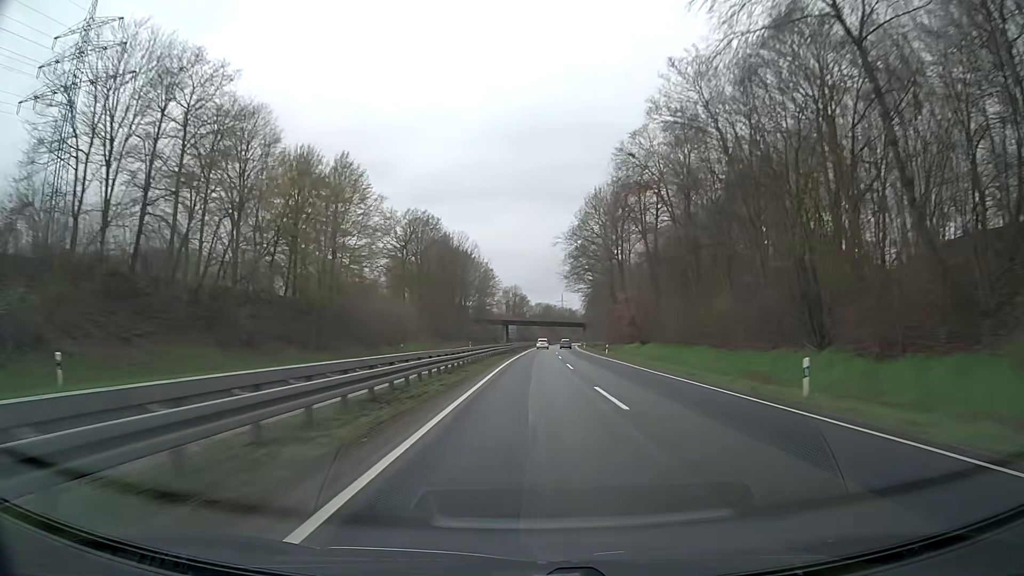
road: trunk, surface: asphalt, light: Day
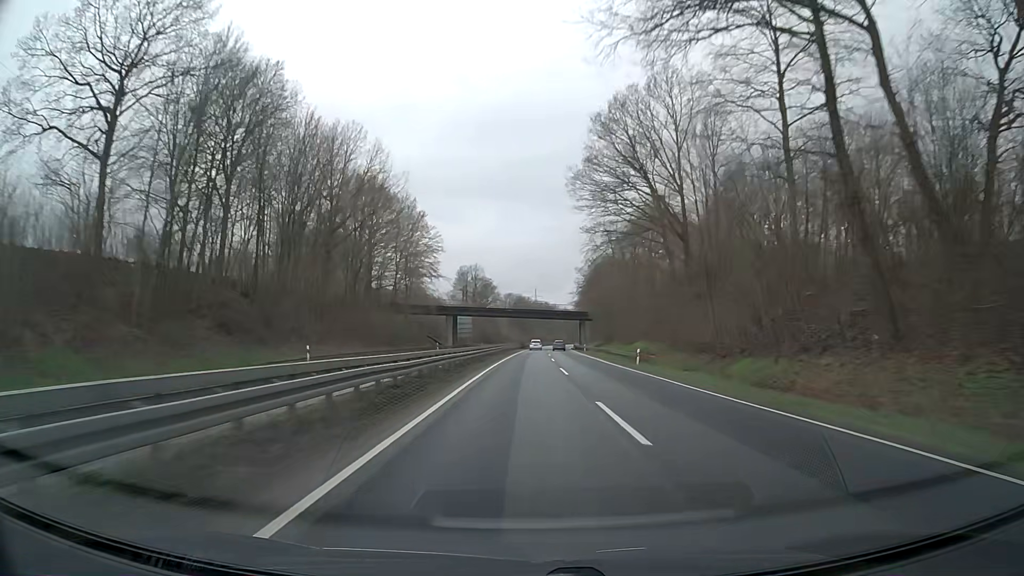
(+1.4, +76.1) m; +2°
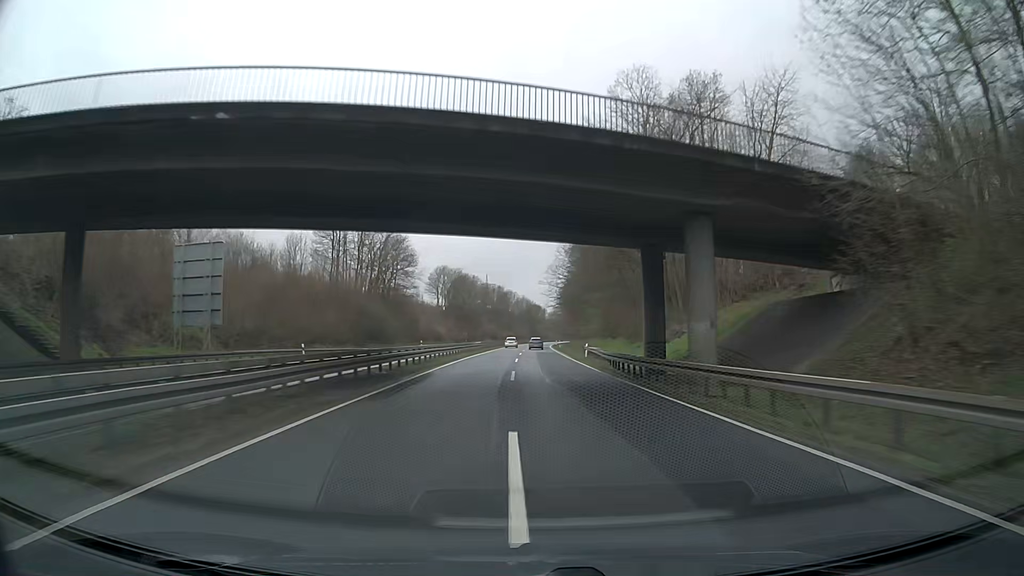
(+2.9, +95.3) m; +4°
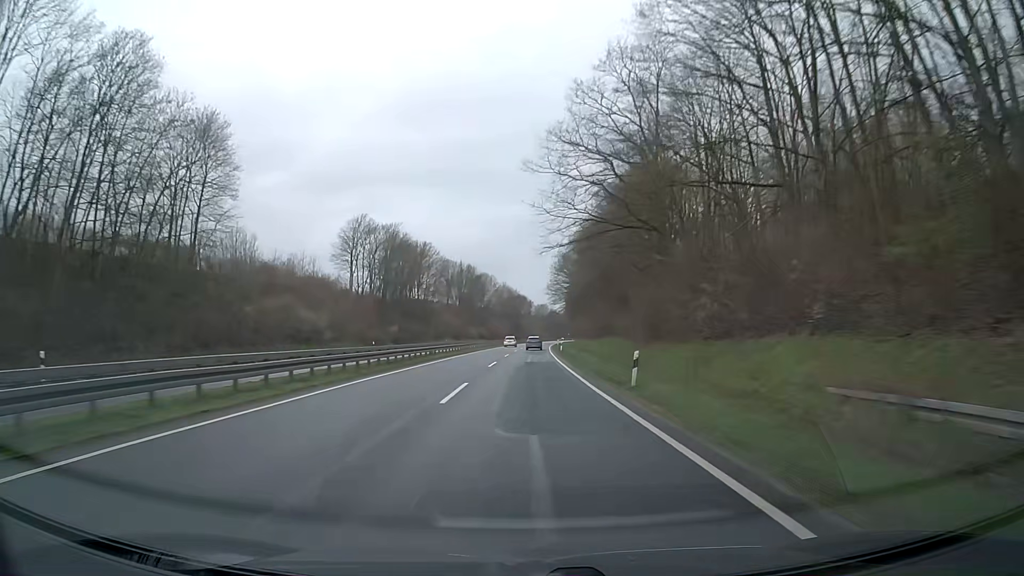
(+1.0, +76.1) m; +1°
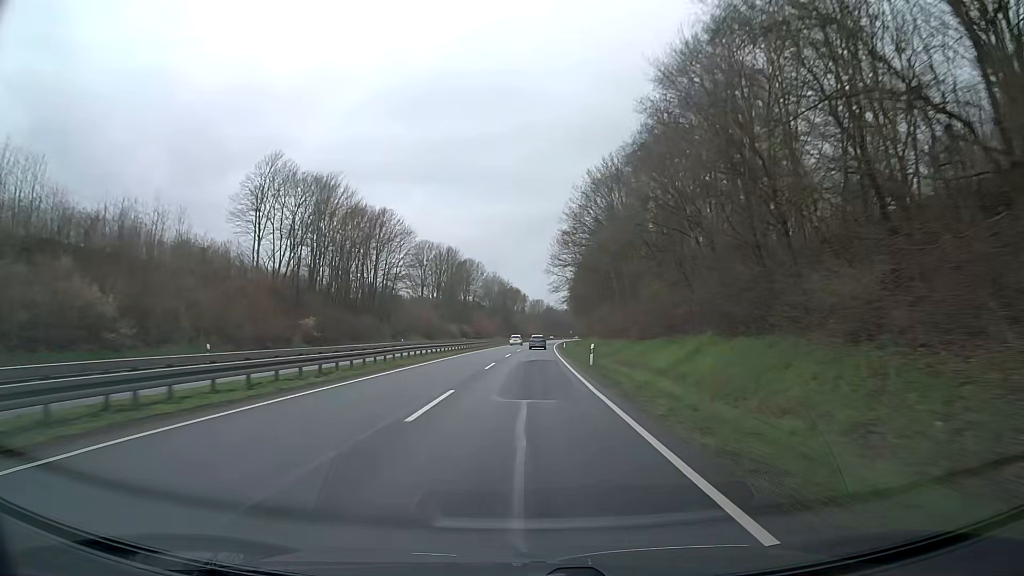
(+0.1, +37.0) m; 0°
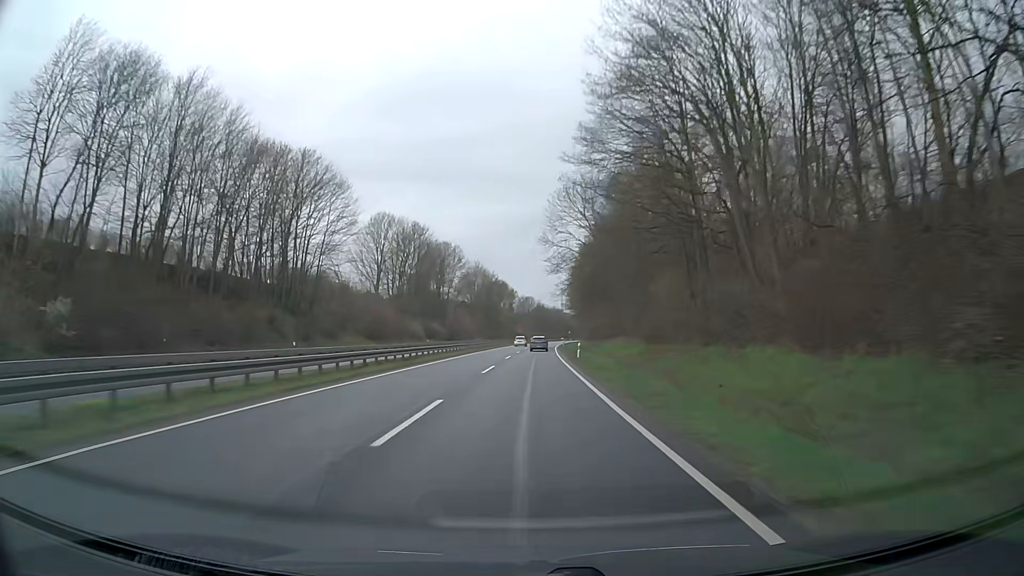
(+0.3, +36.1) m; +1°
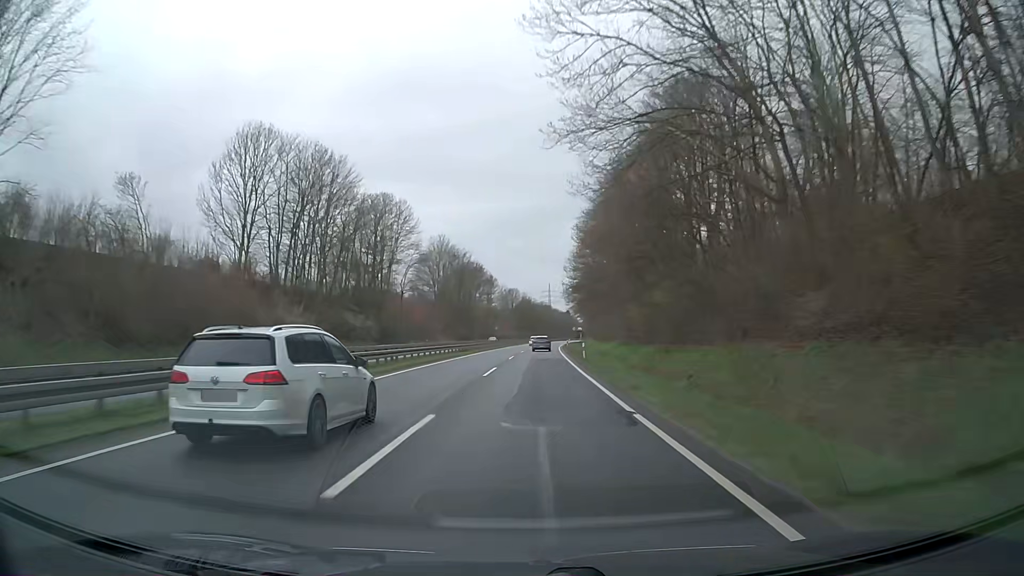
(+0.6, +52.8) m; +1°
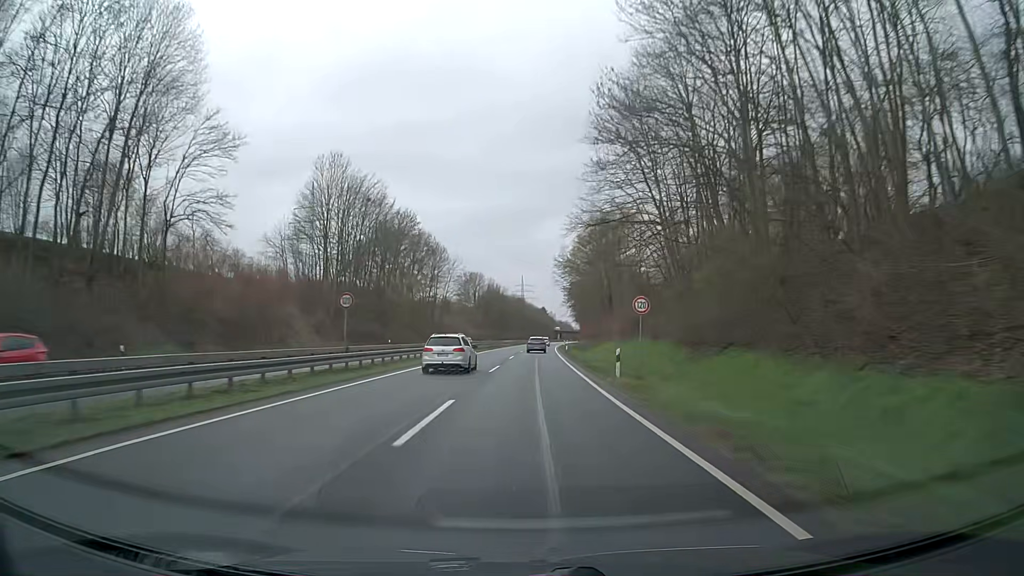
(+1.3, +68.8) m; +2°
(0, +10) (0, +20) (0, +30) (0, +40) (+1, +50) (+1, +60) (+1, +70) (+2, +80) (+2, +90) (+2, +100) m
